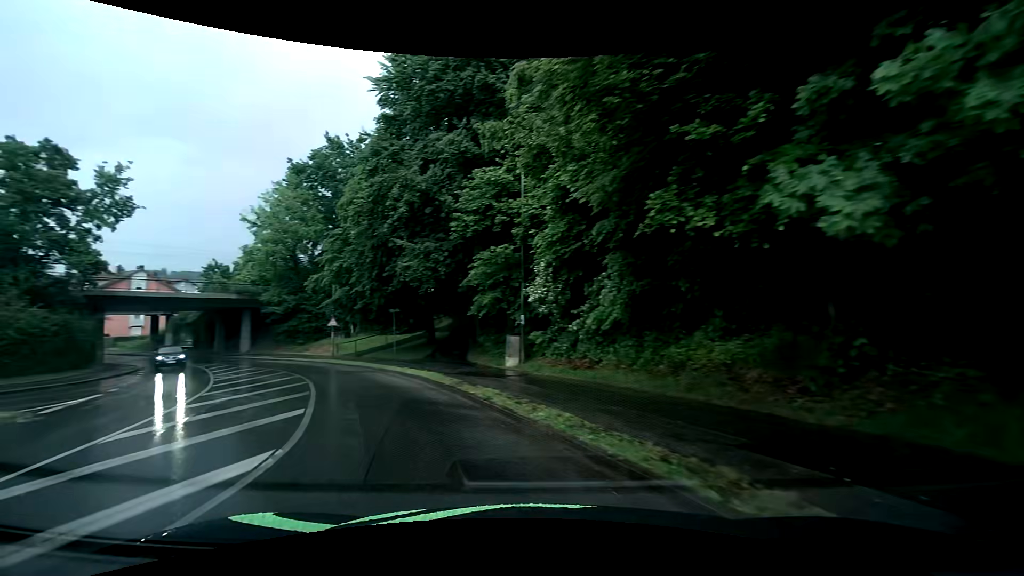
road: unclassified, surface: asphalt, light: Day
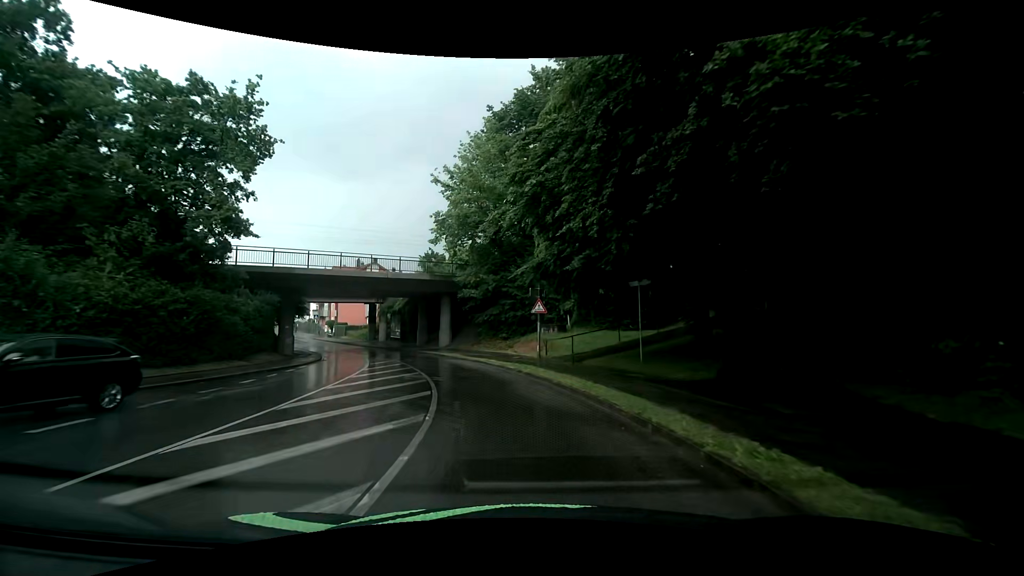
(-4.6, +15.4) m; -25°
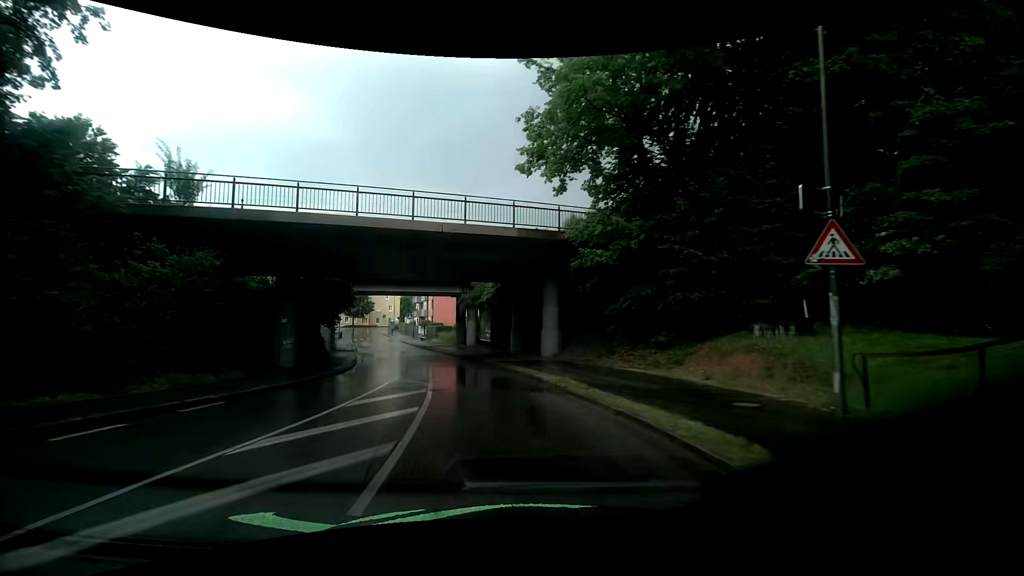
(-2.1, +17.8) m; -14°
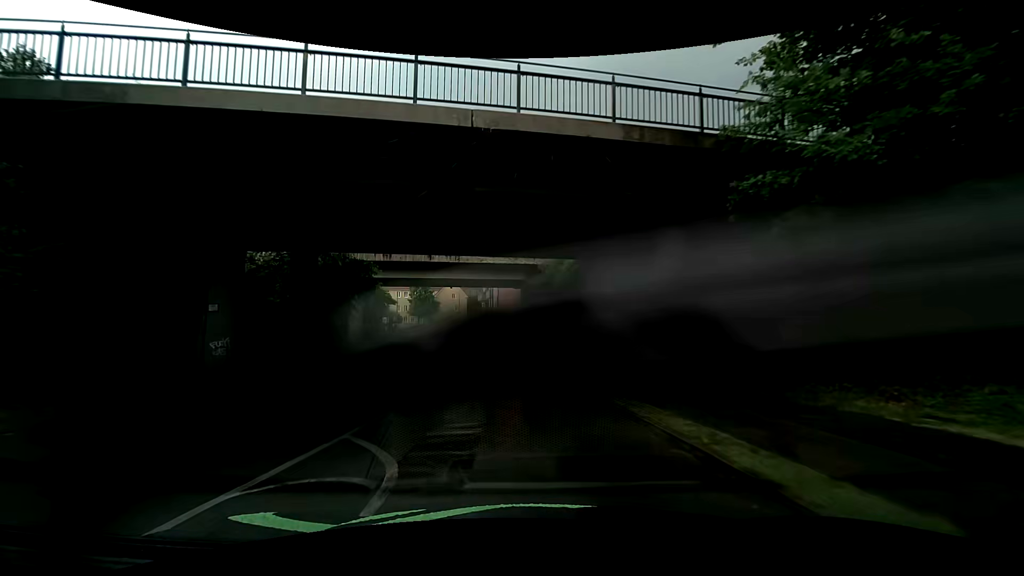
(-0.5, +10.5) m; -8°
(-1, +10) (-2, +20) (-4, +30) (-6, +39) (-8, +49) (-11, +59) (-13, +69) (-14, +79) (-17, +88) (-19, +98) m
